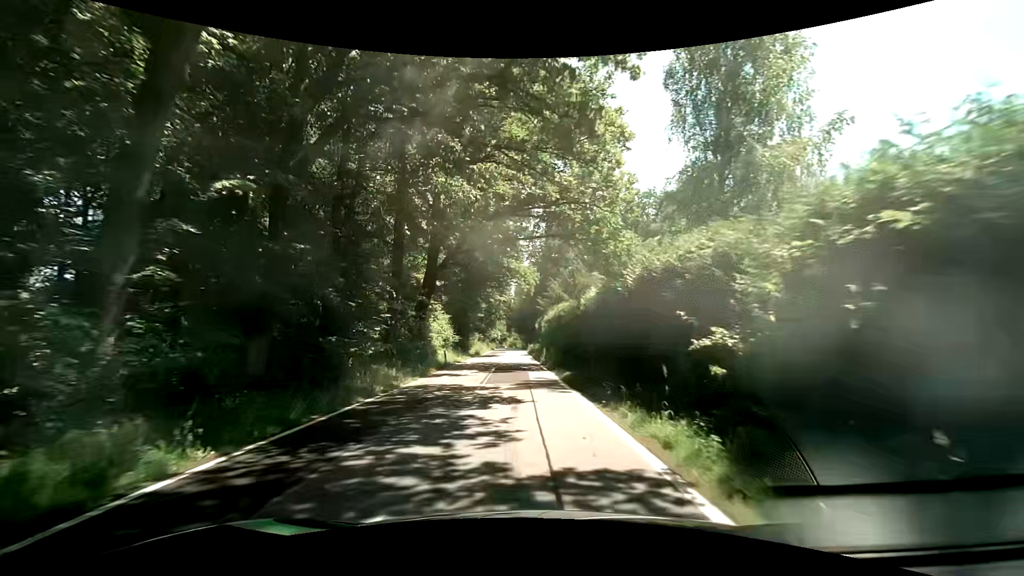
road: tertiary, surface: asphalt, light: Day
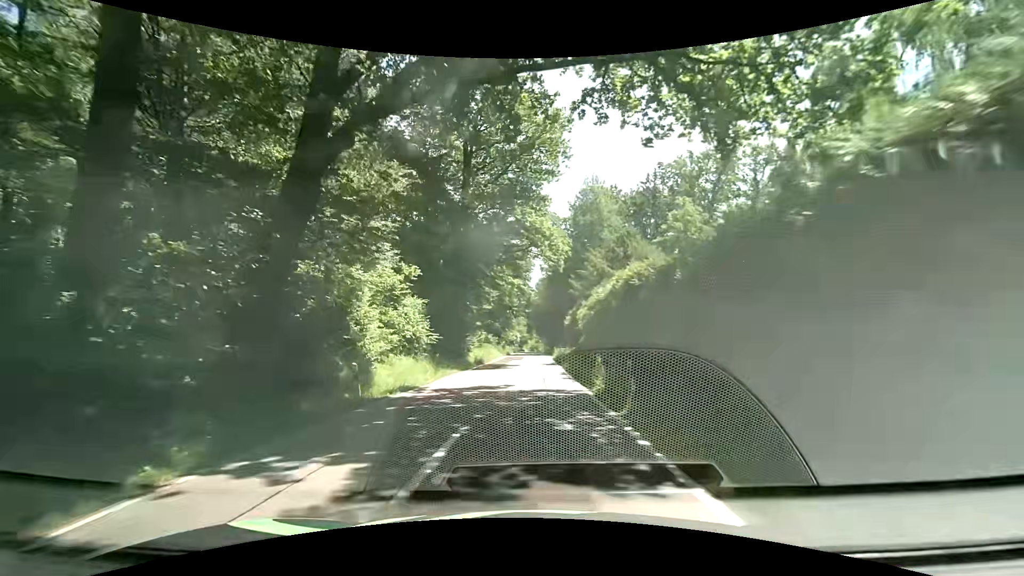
(-0.4, +19.2) m; -2°
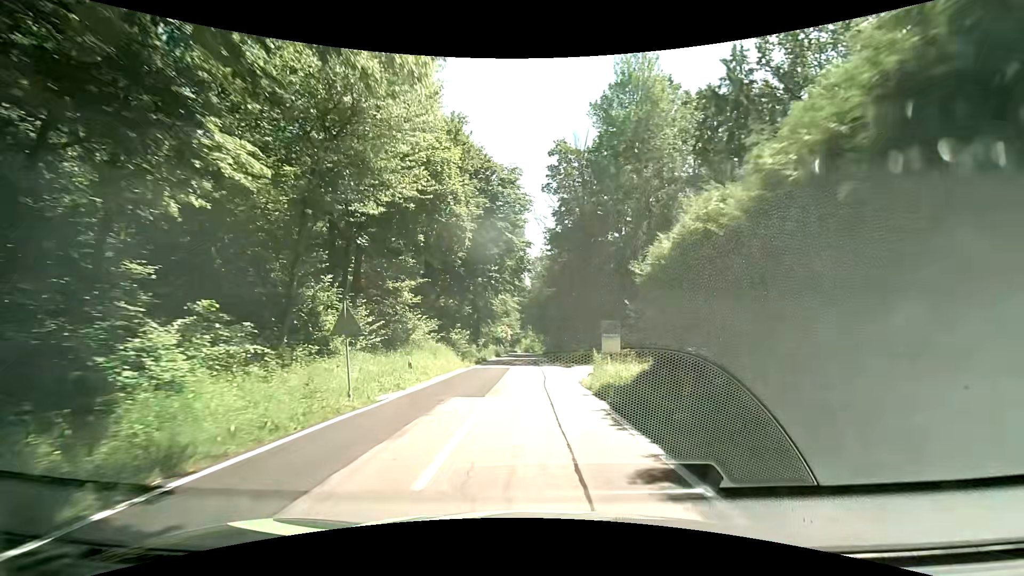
(-0.7, +34.6) m; -2°
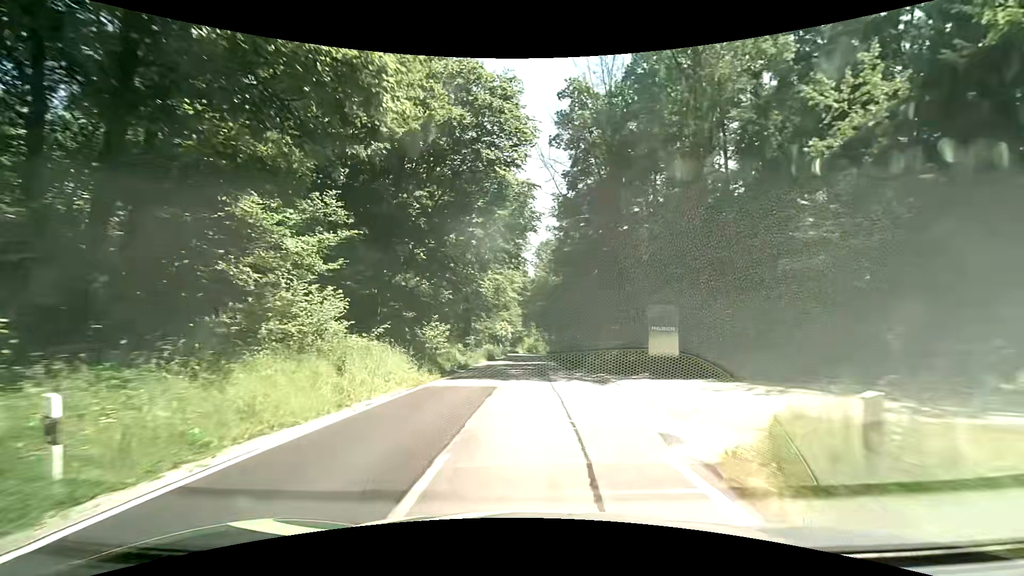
(0.0, +14.6) m; +1°
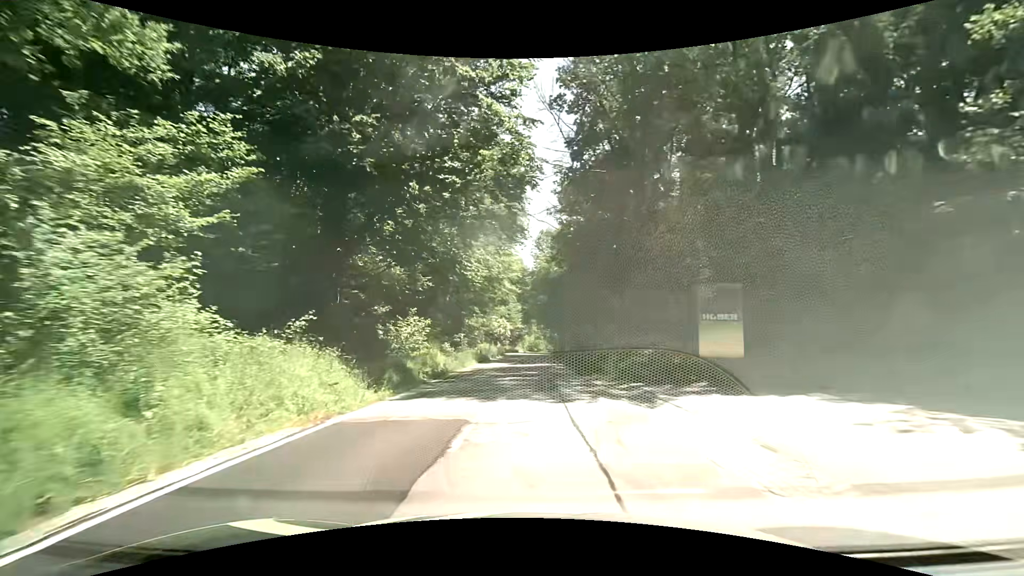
(0.0, +7.4) m; 0°
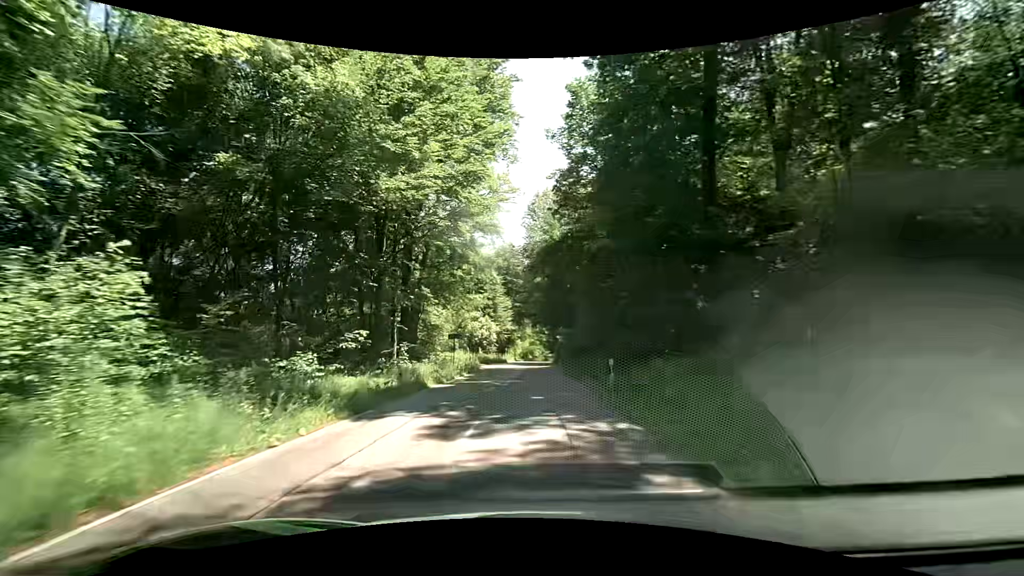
(0.0, +22.7) m; 0°
(0, +10) (0, +20) (0, +30) (0, +40) (0, +50) (0, +60) (+1, +70) (+1, +80) (+1, +90) (+2, +100) m
